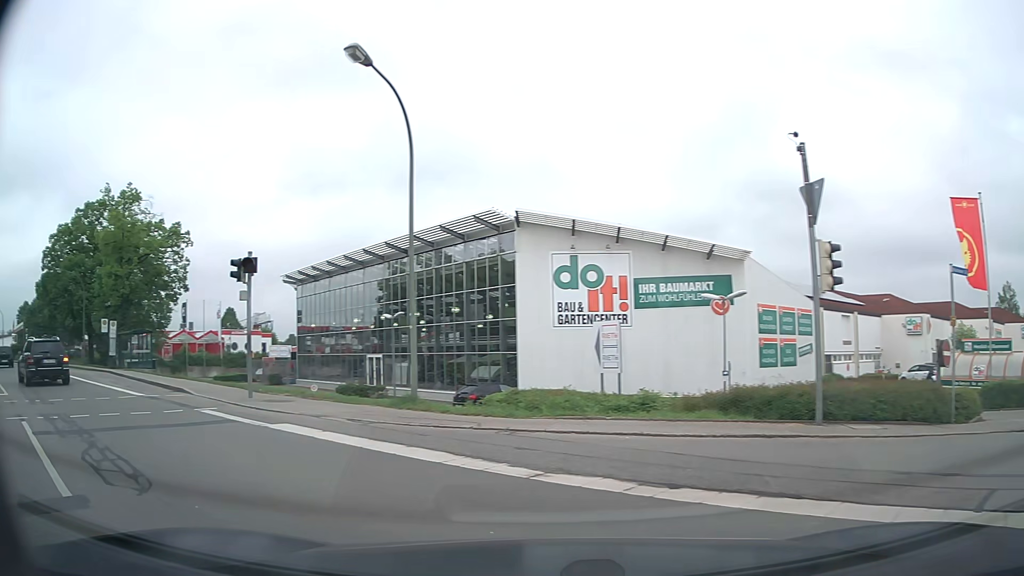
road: secondary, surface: asphalt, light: Day
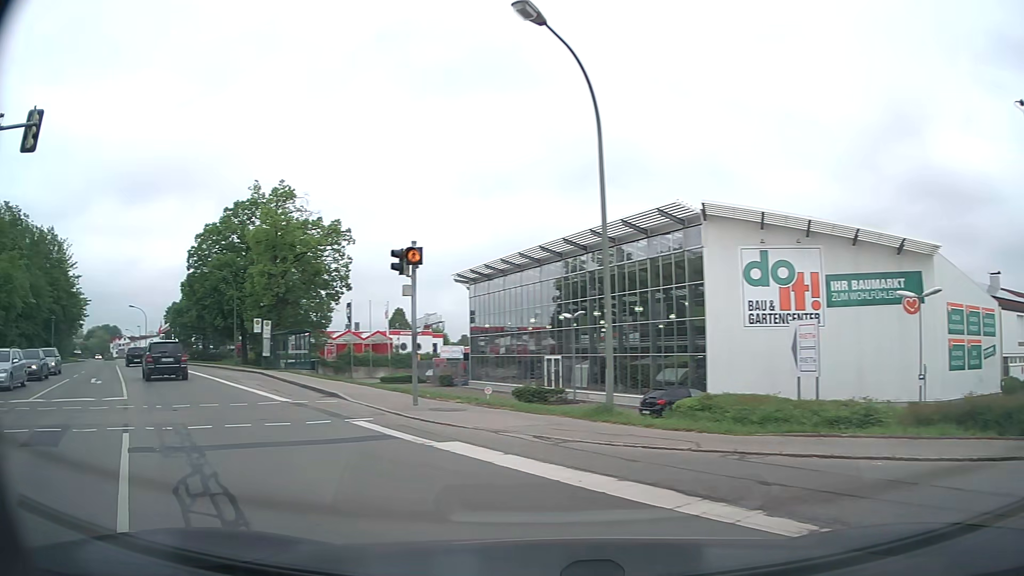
(-0.3, +2.1) m; -13°
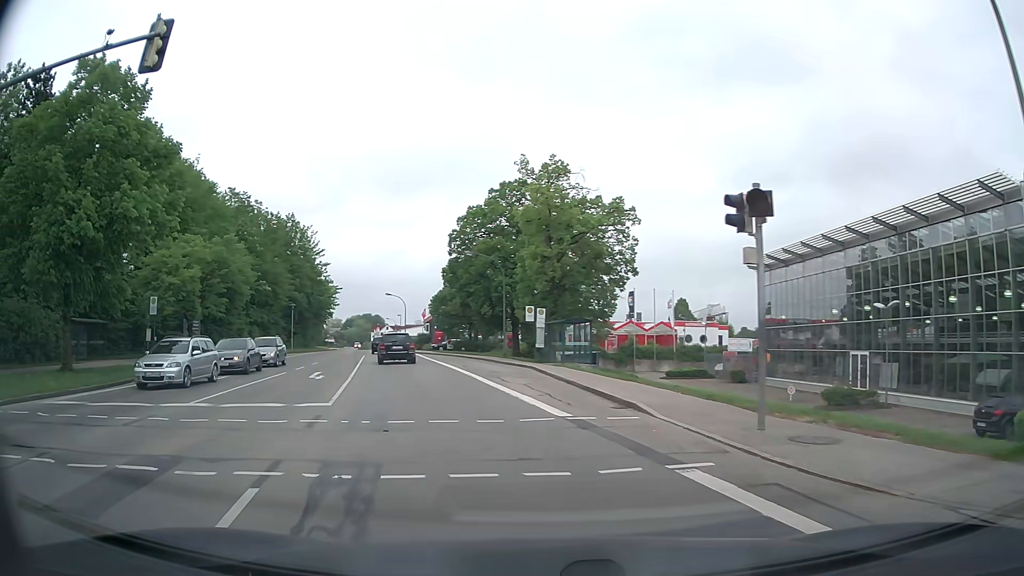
(-1.4, +4.9) m; -26°
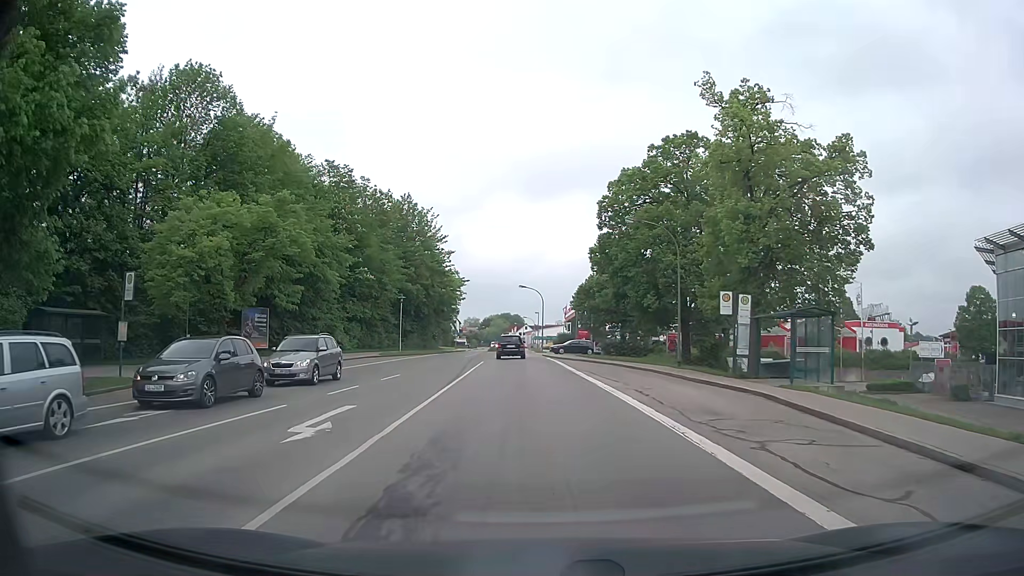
(-2.3, +13.9) m; -13°
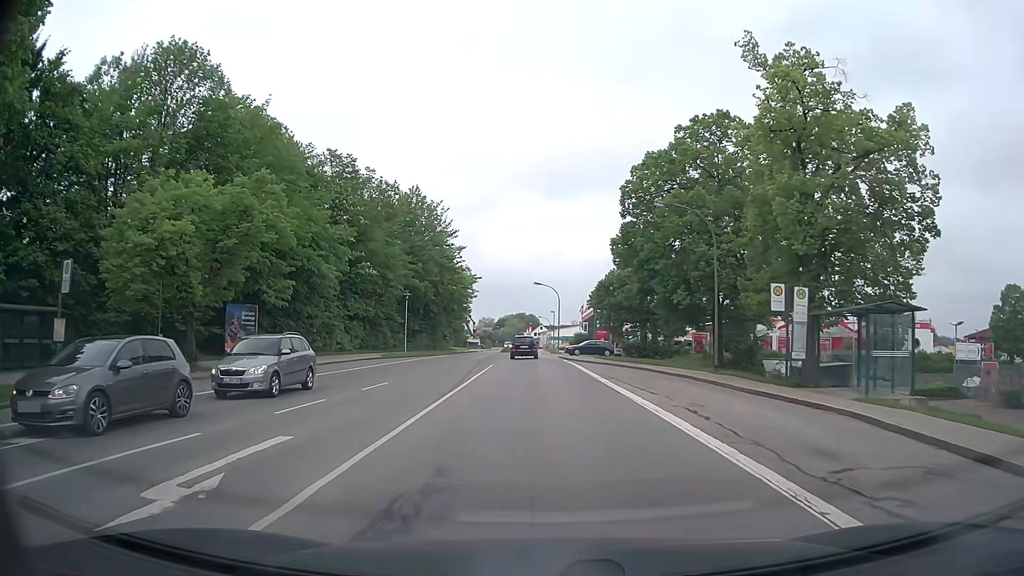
(-0.1, +4.4) m; -1°
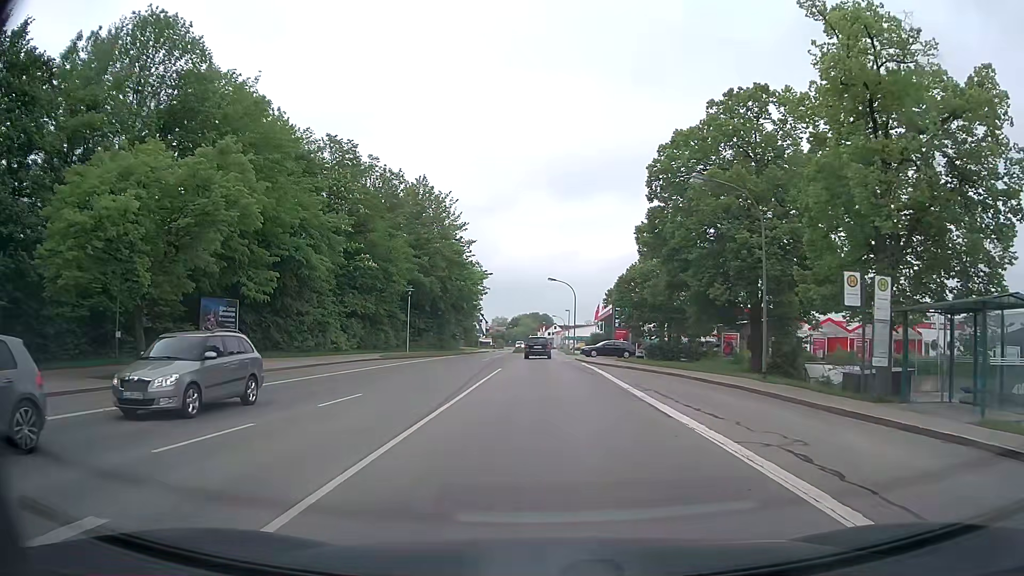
(-0.1, +4.8) m; -2°
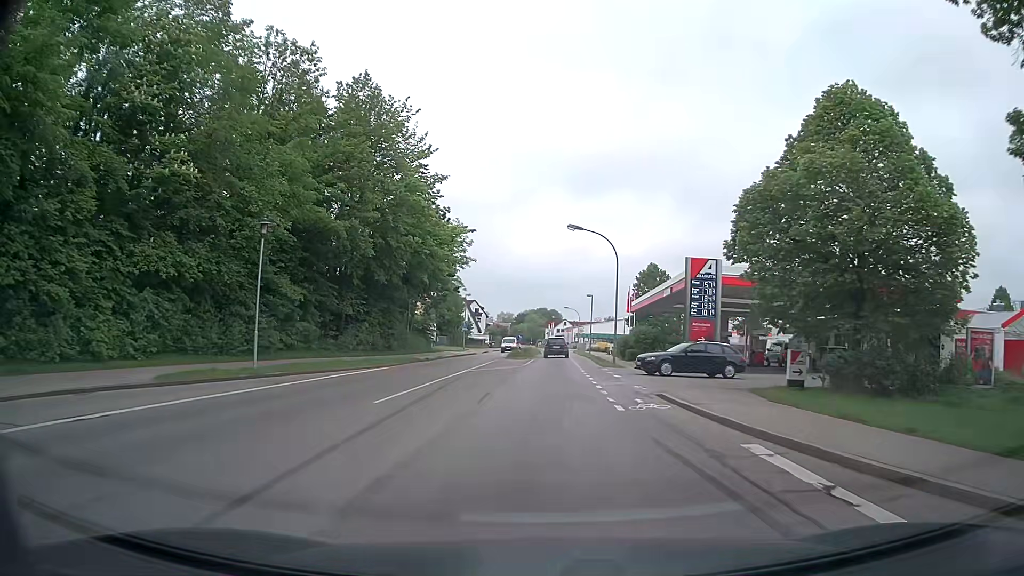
(-0.3, +29.7) m; 0°
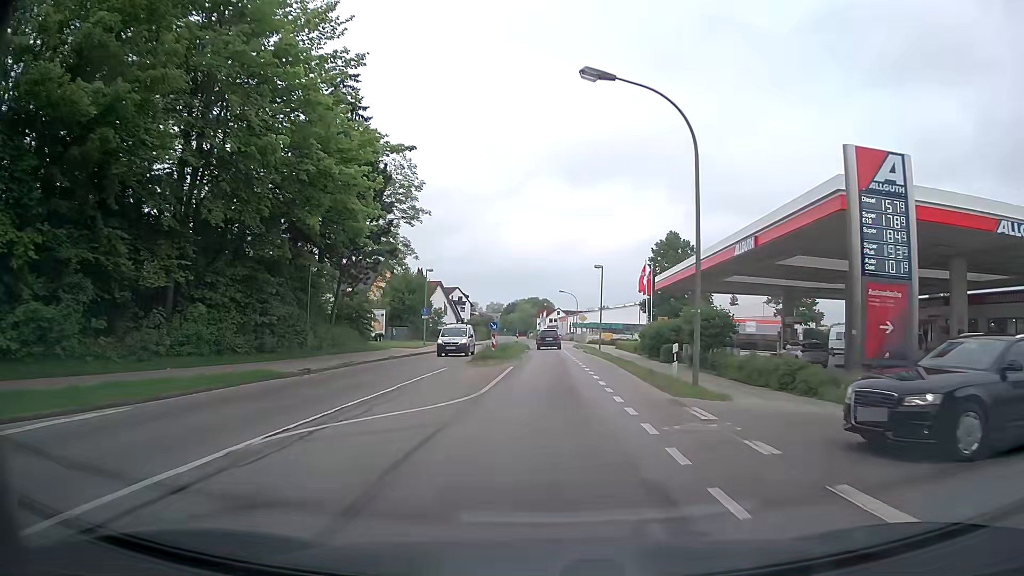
(+0.1, +20.0) m; +1°
(0, +10) (0, +20) (0, +30) (0, +40) (0, +50) (0, +60) (0, +70) (0, +80) (0, +90) (0, +100) m
